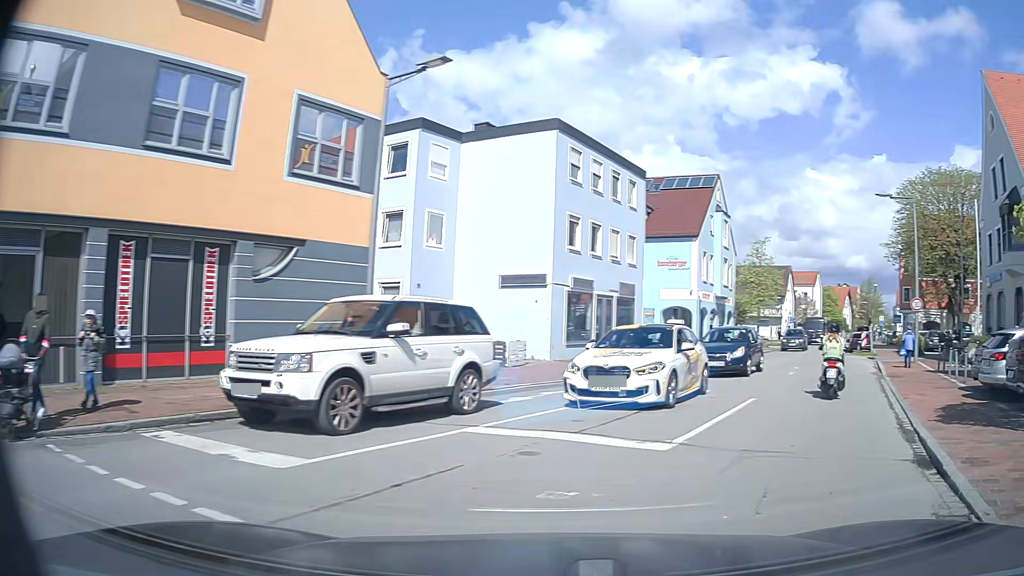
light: Day
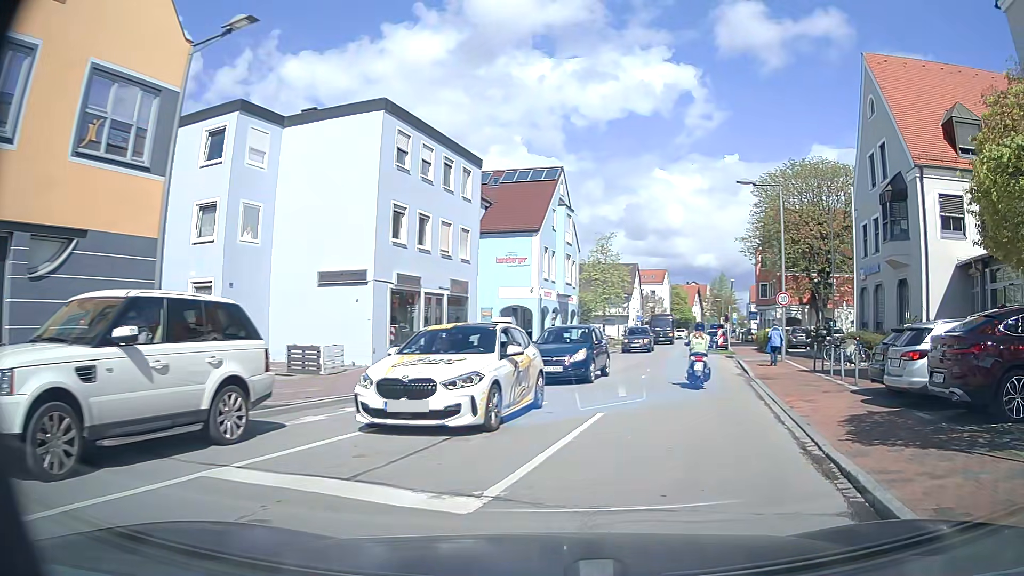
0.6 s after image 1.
(+0.4, +2.7) m; +14°
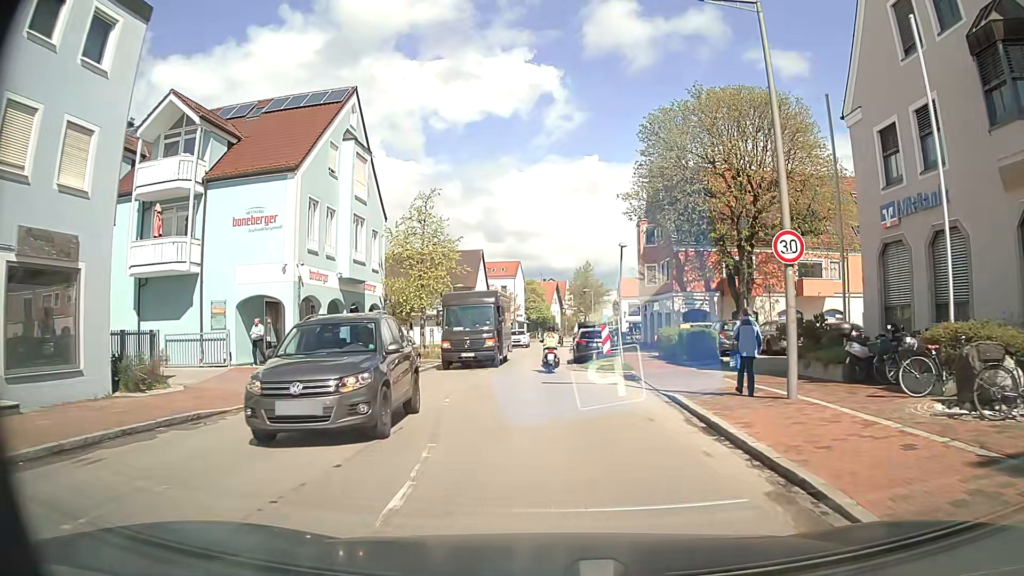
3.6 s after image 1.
(+3.3, +17.7) m; +13°
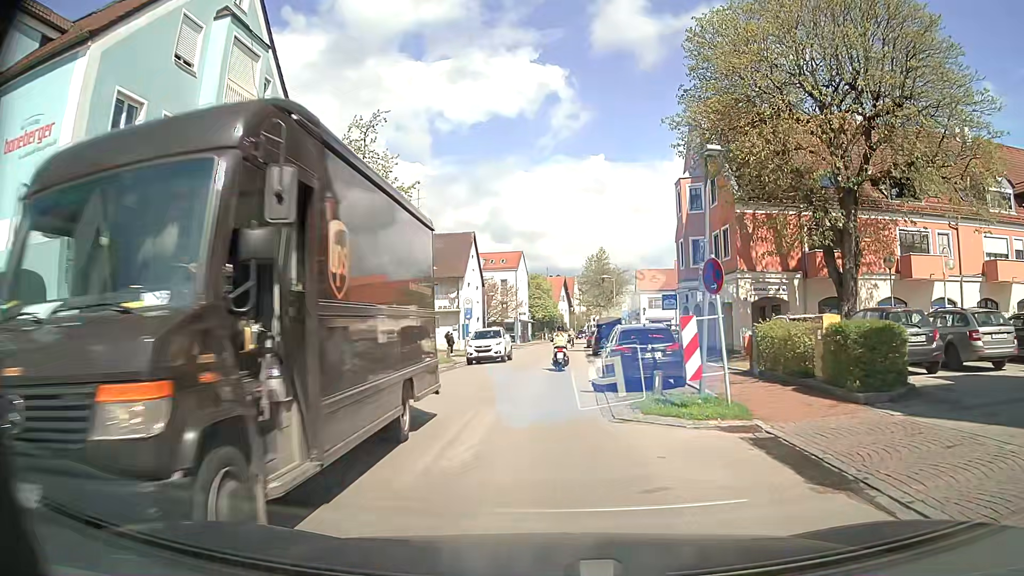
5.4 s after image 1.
(-0.1, +13.7) m; -1°
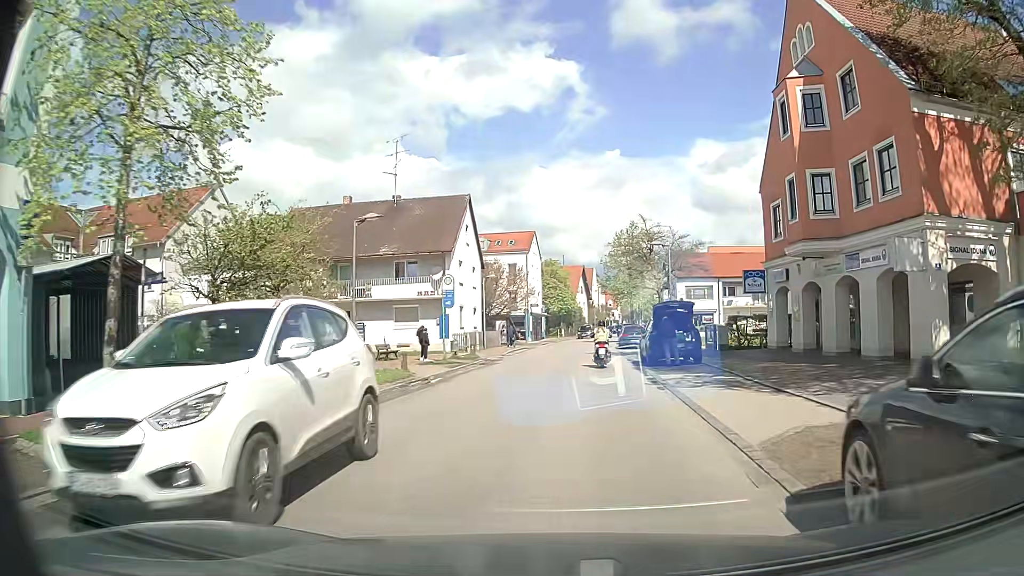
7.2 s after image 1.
(-0.3, +14.7) m; -2°
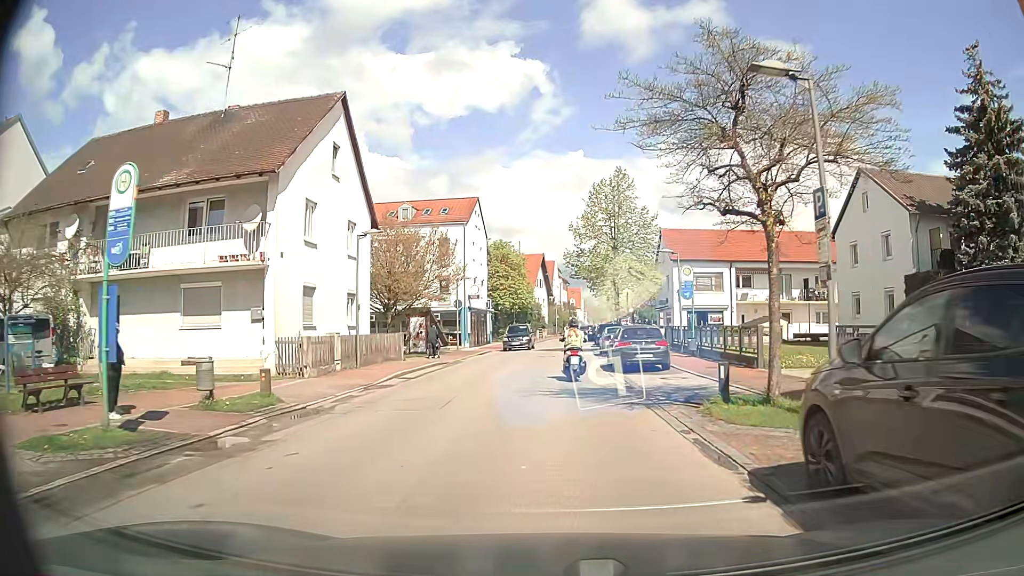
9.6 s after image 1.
(+1.0, +20.2) m; +3°
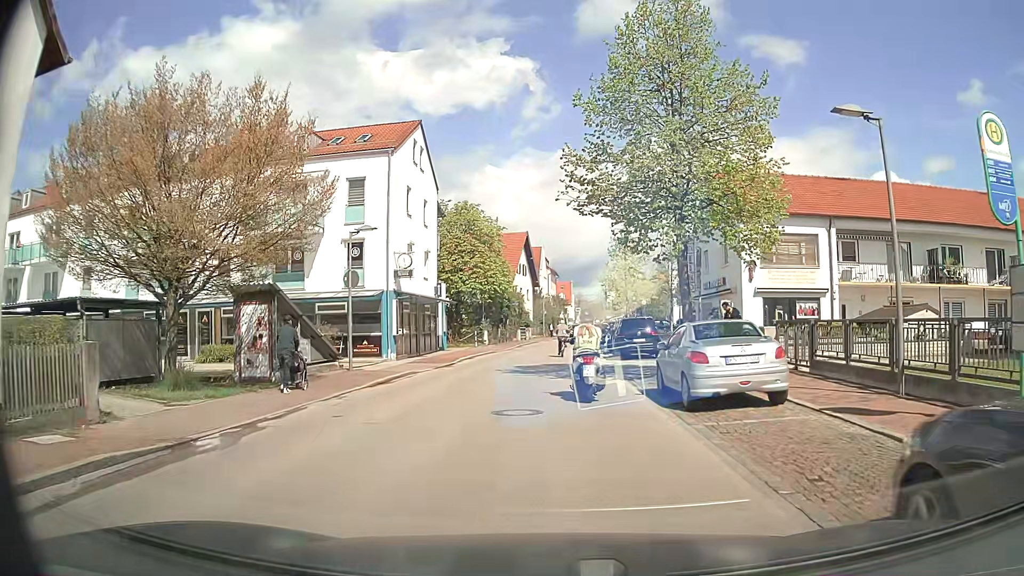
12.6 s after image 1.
(+0.4, +20.6) m; +2°
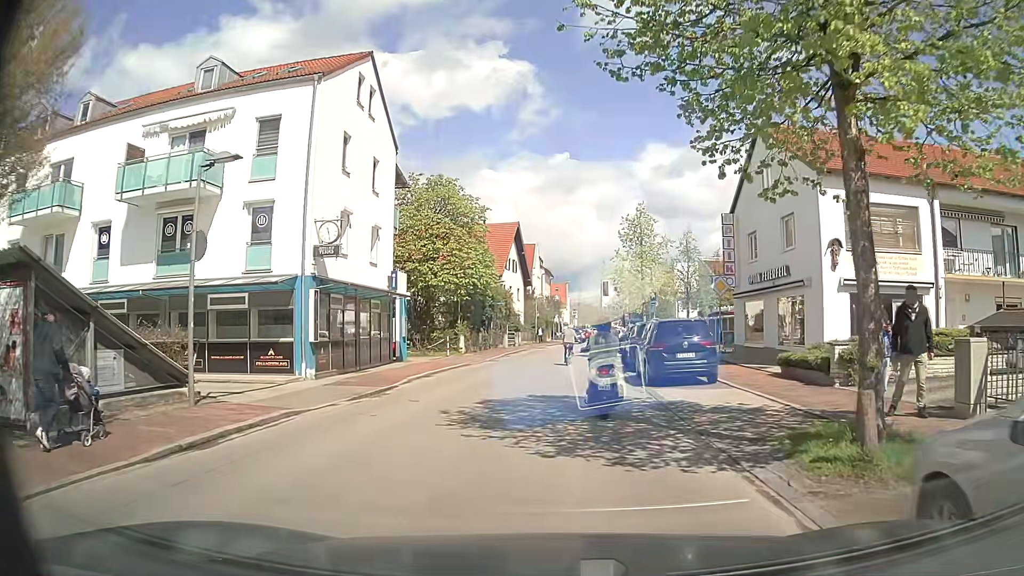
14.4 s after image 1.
(-0.1, +9.9) m; 0°
(0, +10) (0, +20) (0, +30) (+2, +40) (+4, +50) (+5, +60) (+6, +69) (+8, +79) (+9, +89) (+11, +99) m
